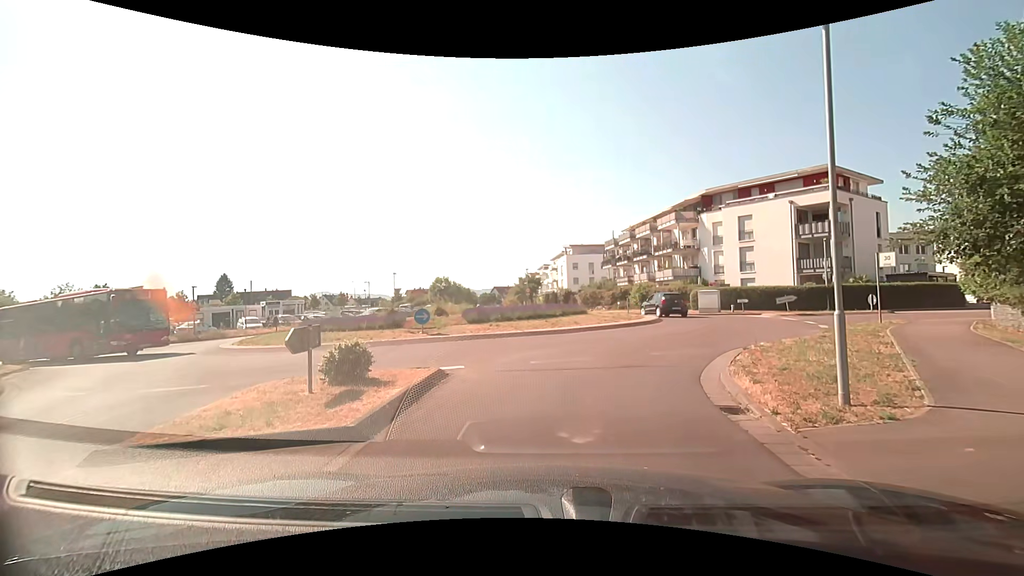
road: secondary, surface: asphalt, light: Day
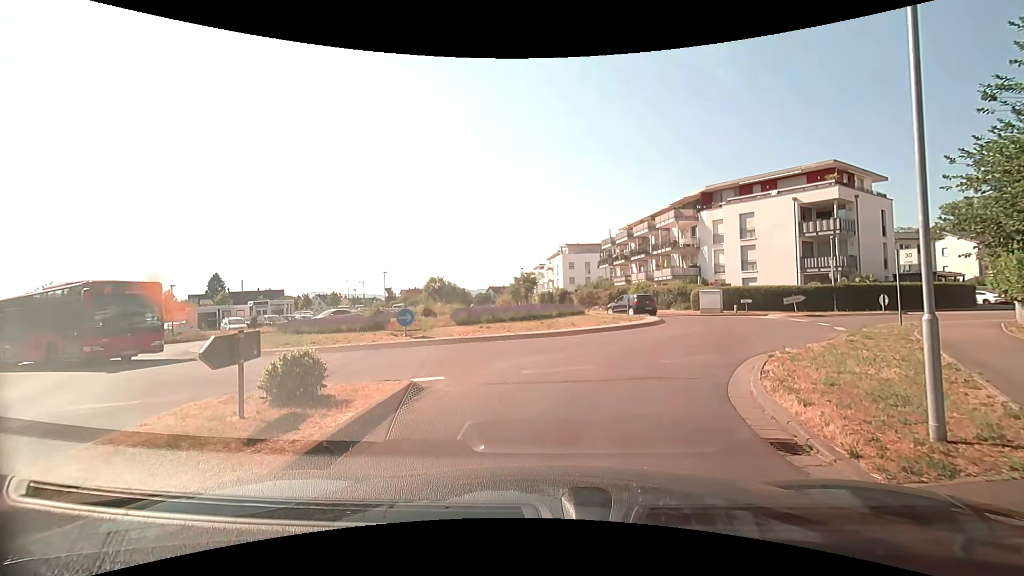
(0.0, +1.5) m; +1°
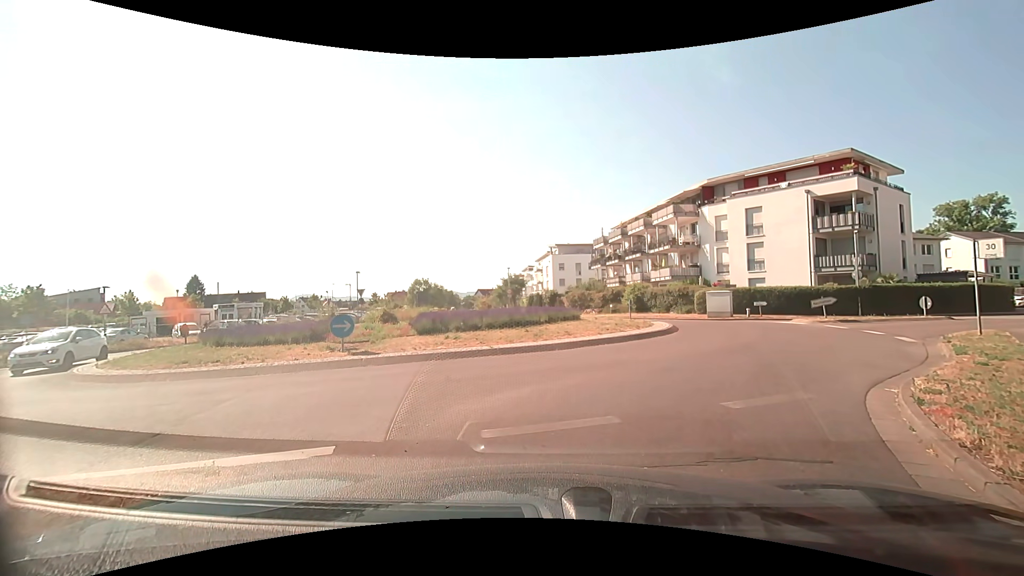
(+0.1, +4.1) m; +1°
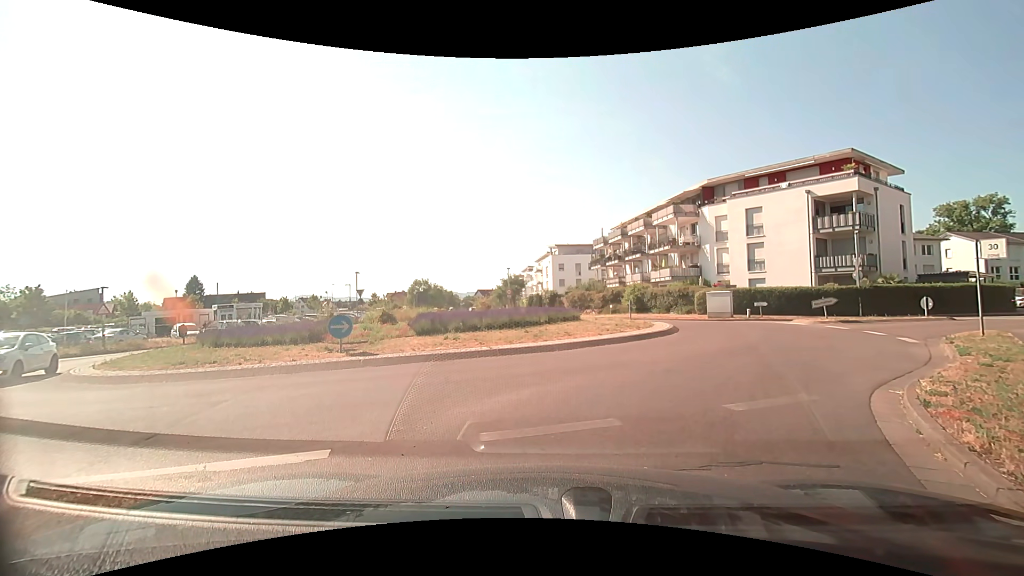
(0.0, +0.1) m; 0°
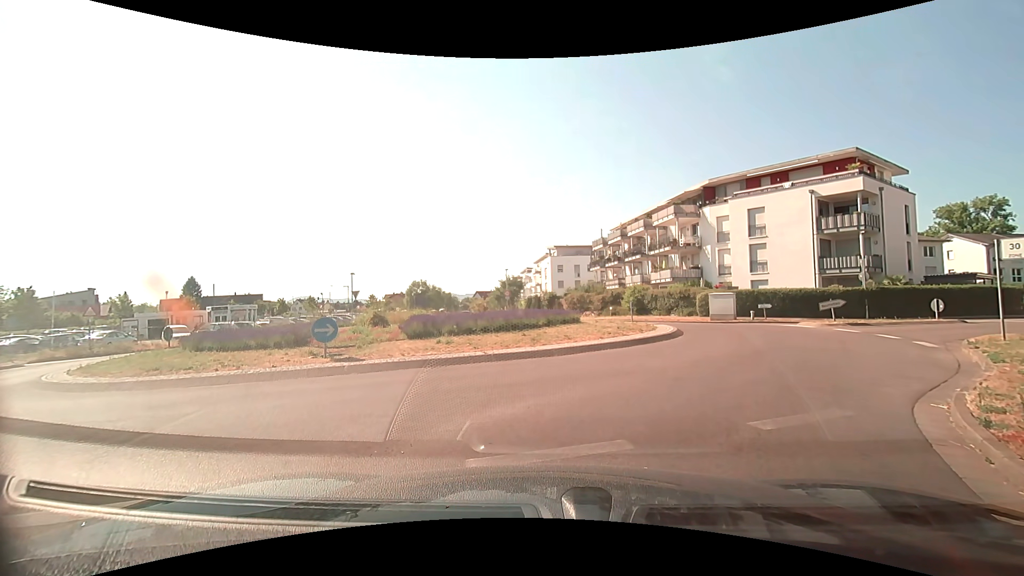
(0.0, +0.8) m; 0°
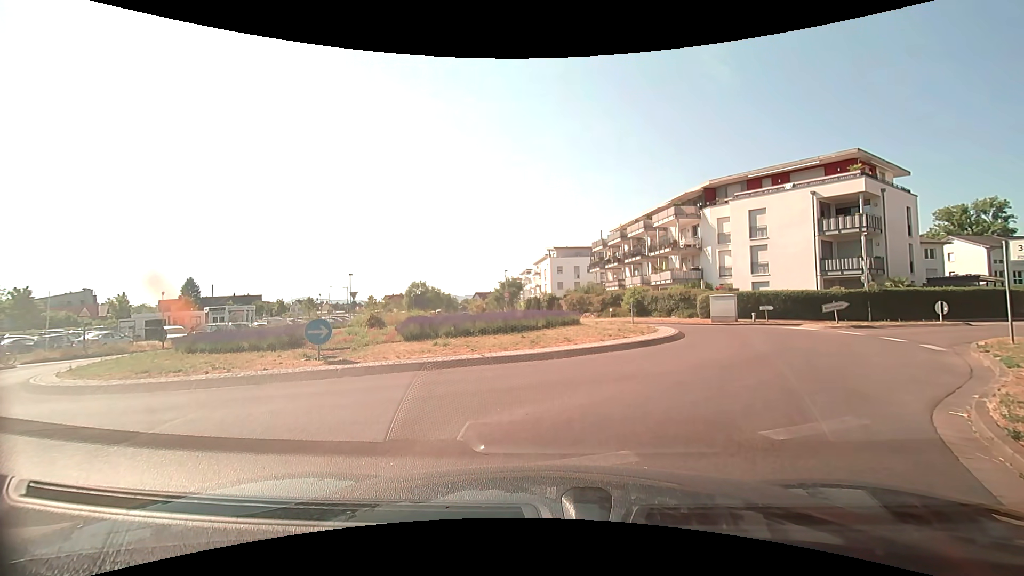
(0.0, +0.3) m; 0°
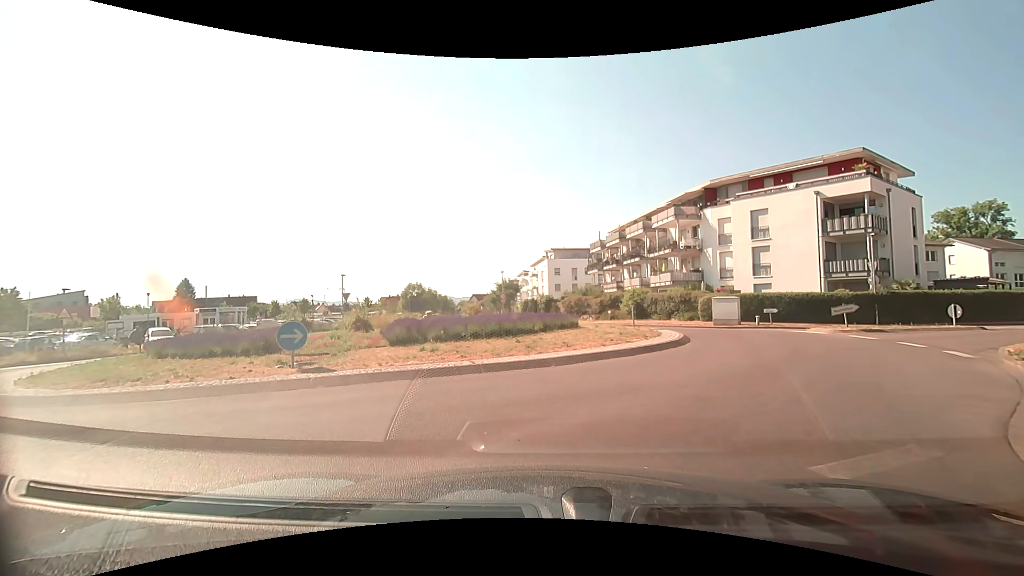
(0.0, +1.0) m; 0°
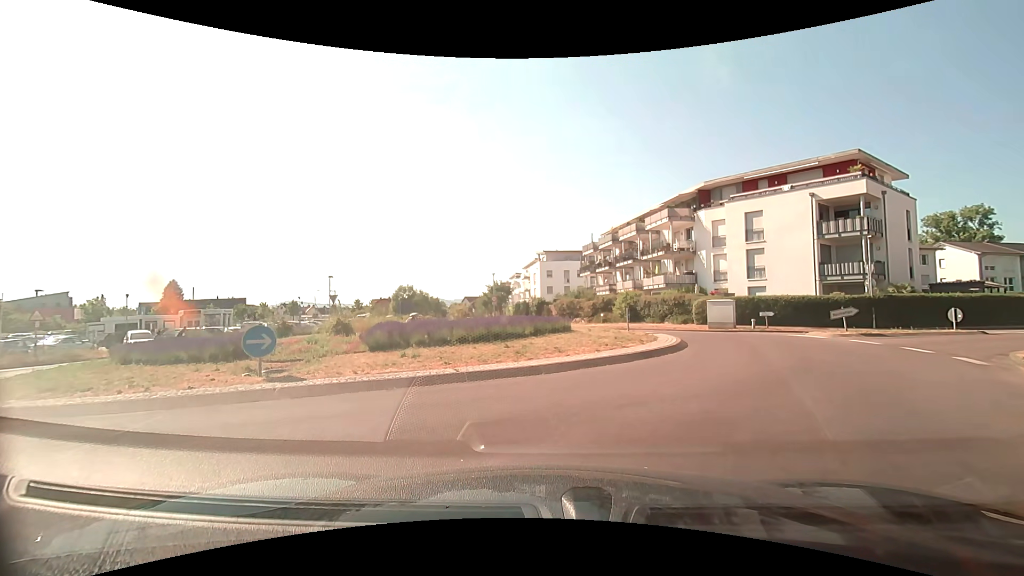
(0.0, +0.8) m; 0°
(+4, +9) (+8, +18) (+5, +28) (-3, +33) (-12, +32) (-21, +28) (-30, +24) (-40, +23) (-49, +27) (-54, +36) m
